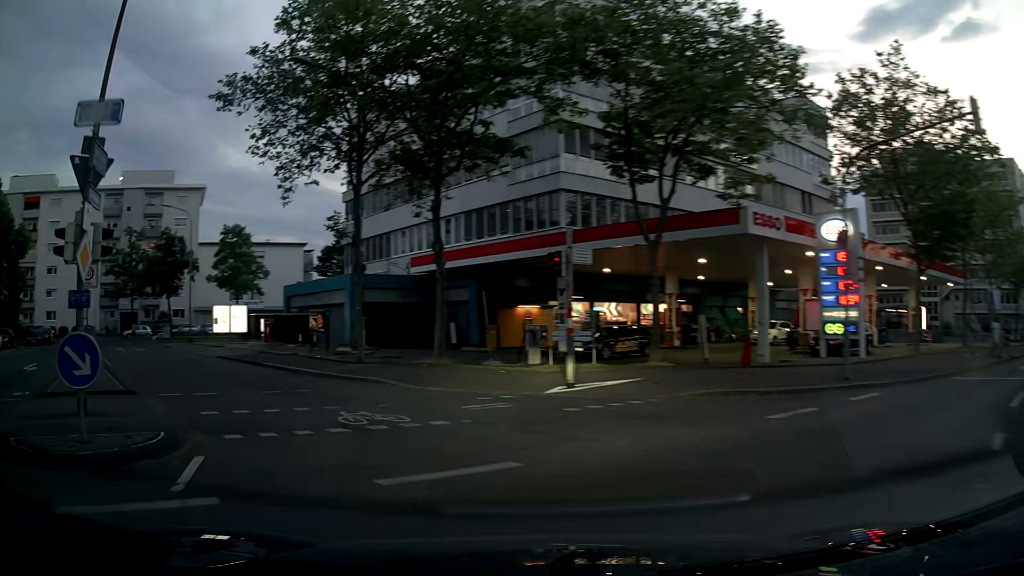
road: residential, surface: asphalt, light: Dusk
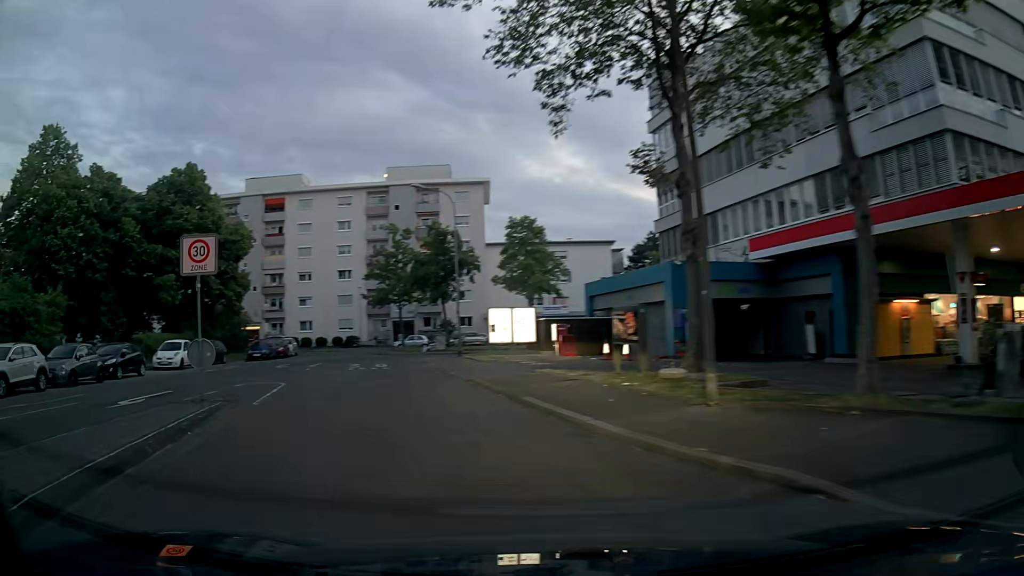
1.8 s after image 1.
(-2.4, +10.1) m; -29°
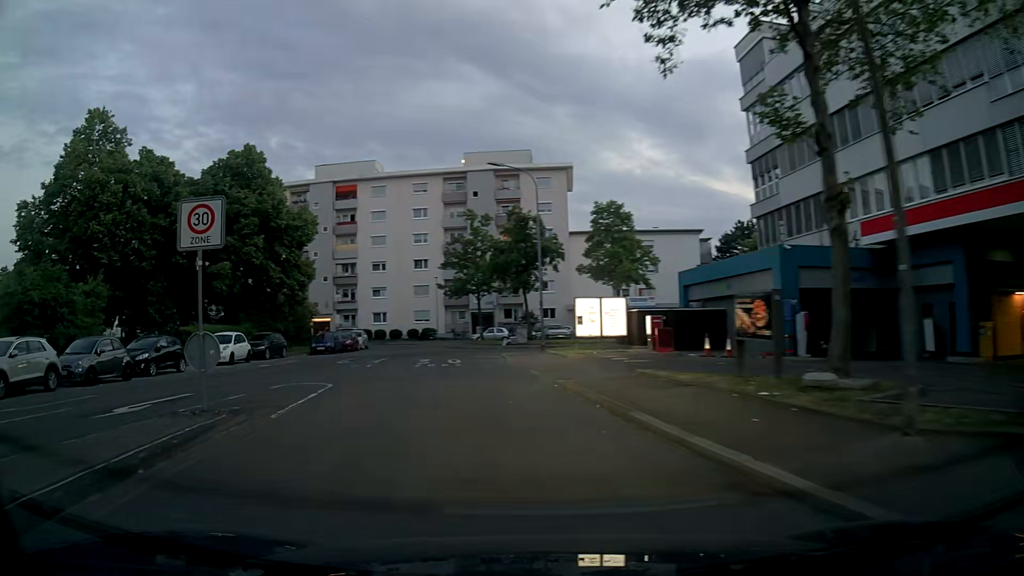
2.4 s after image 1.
(-0.2, +3.4) m; -7°
